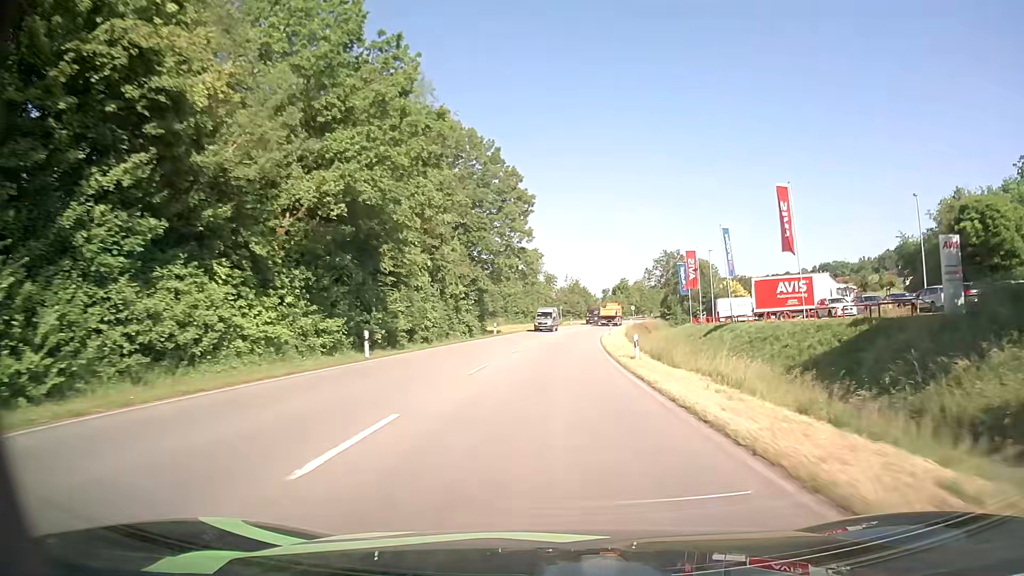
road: primary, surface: asphalt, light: Day
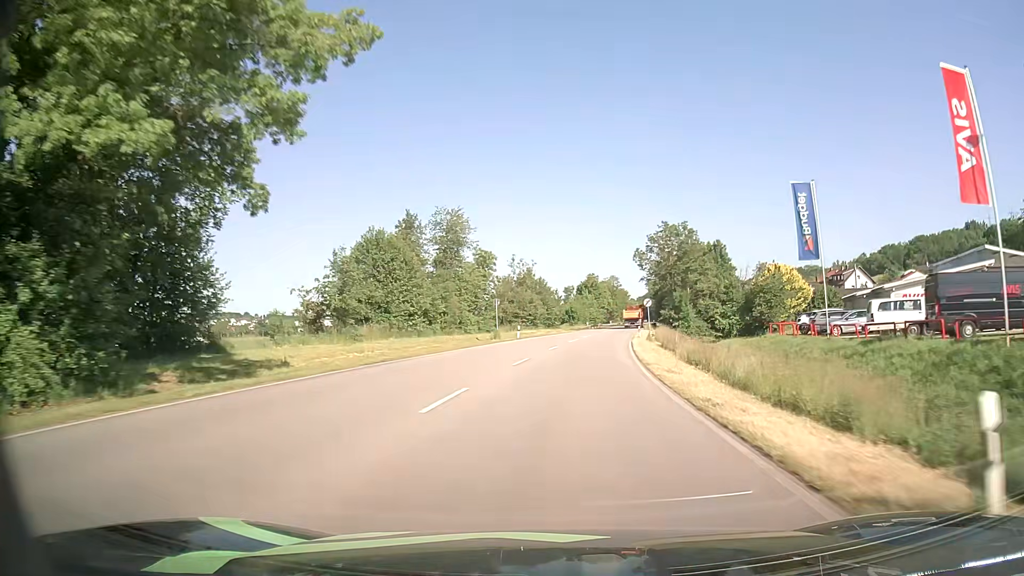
(+2.3, +55.1) m; +4°
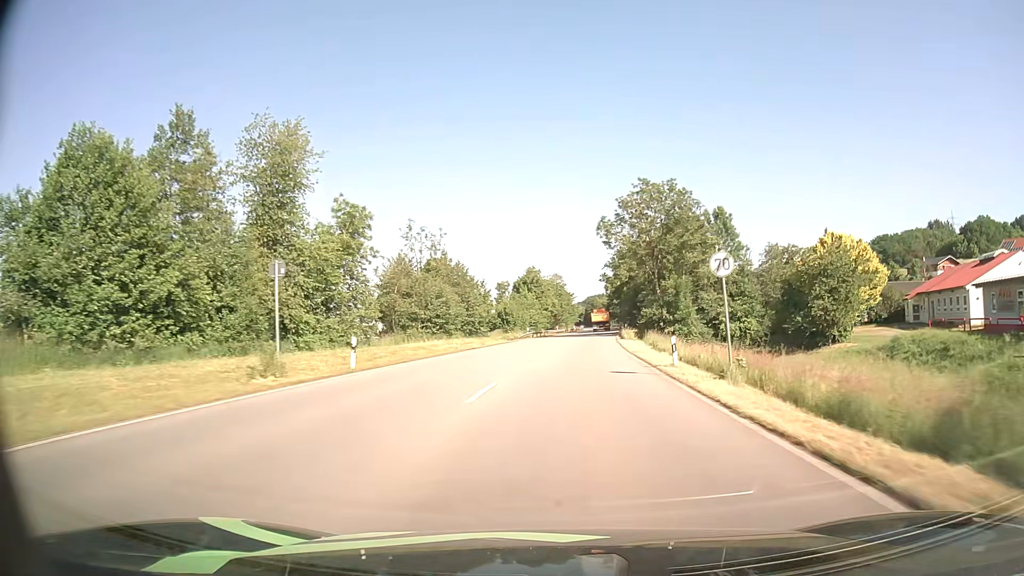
(+1.6, +34.1) m; +5°
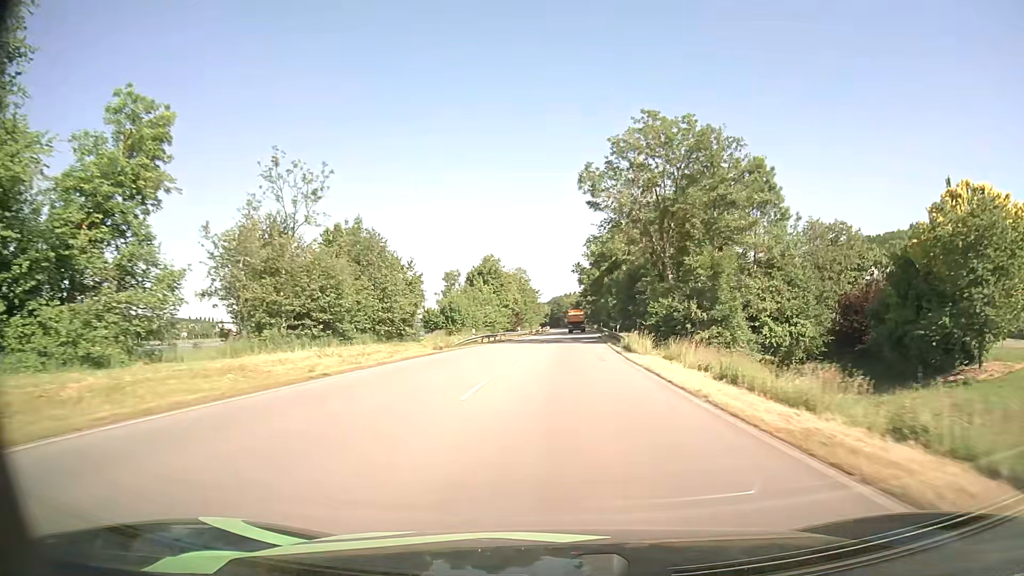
(+0.6, +23.4) m; +3°
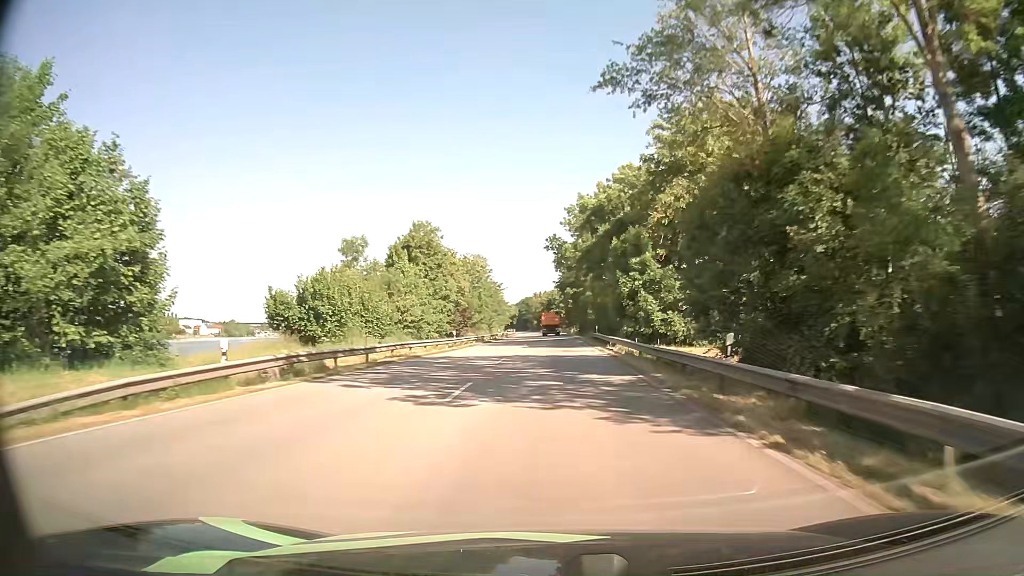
(+1.0, +36.0) m; +3°
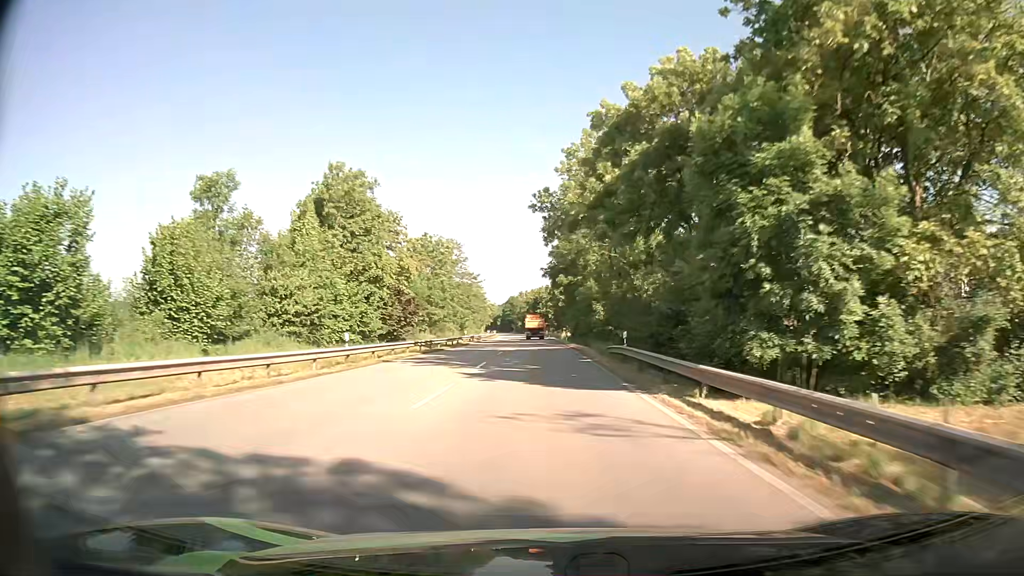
(+0.2, +24.6) m; +1°
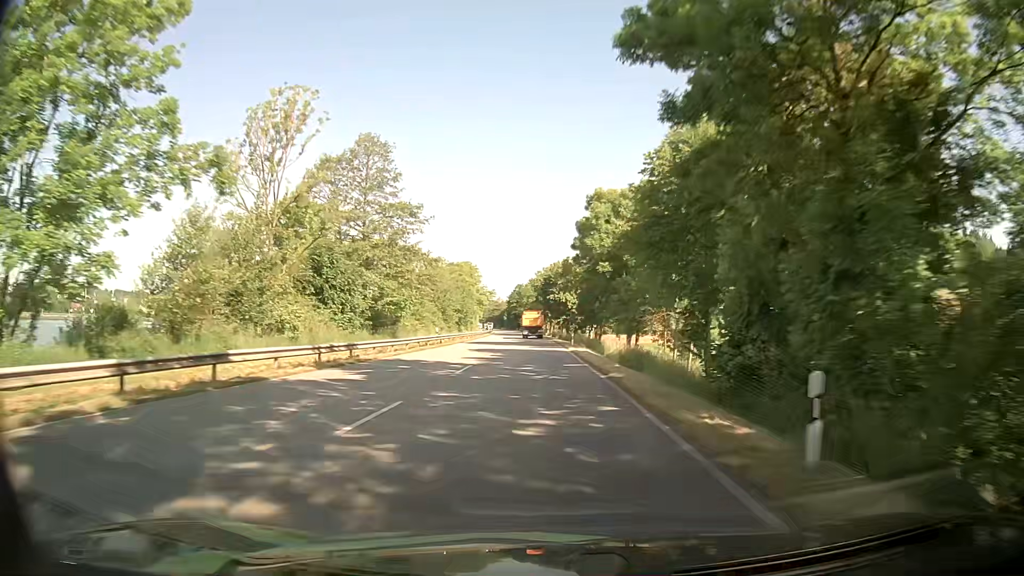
(-0.2, +63.2) m; -1°
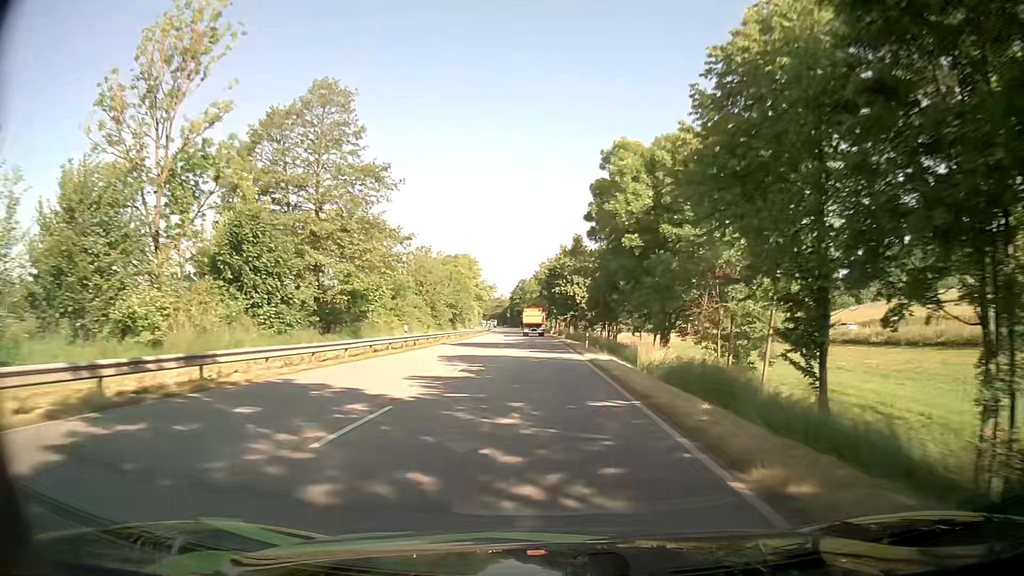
(0.0, +12.9) m; 0°
(0, +10) (0, +20) (0, +30) (-1, +40) (-1, +50) (-1, +60) (-2, +70) (-2, +80) (-3, +90) (-3, +100) m
